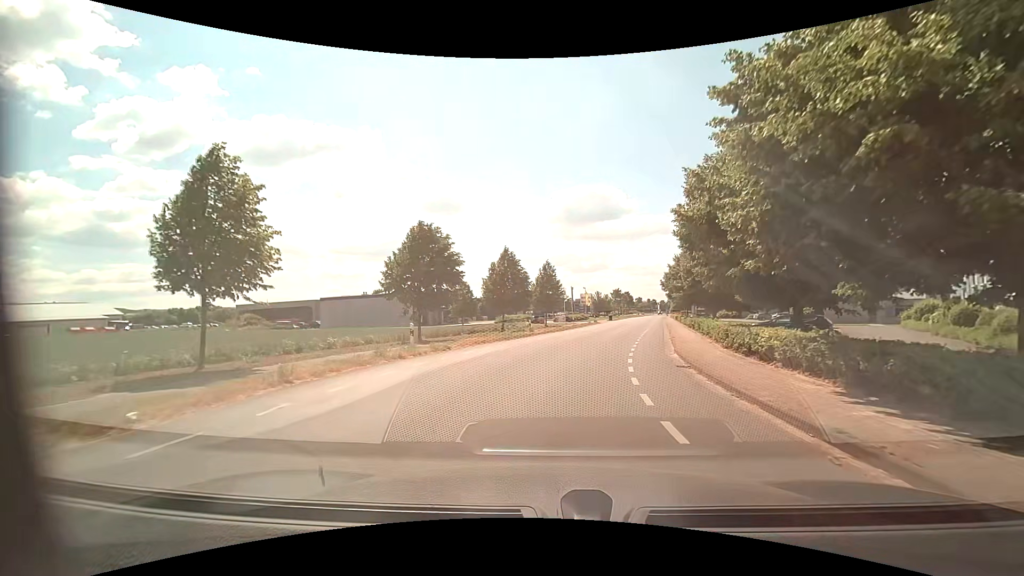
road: unclassified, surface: asphalt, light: Day
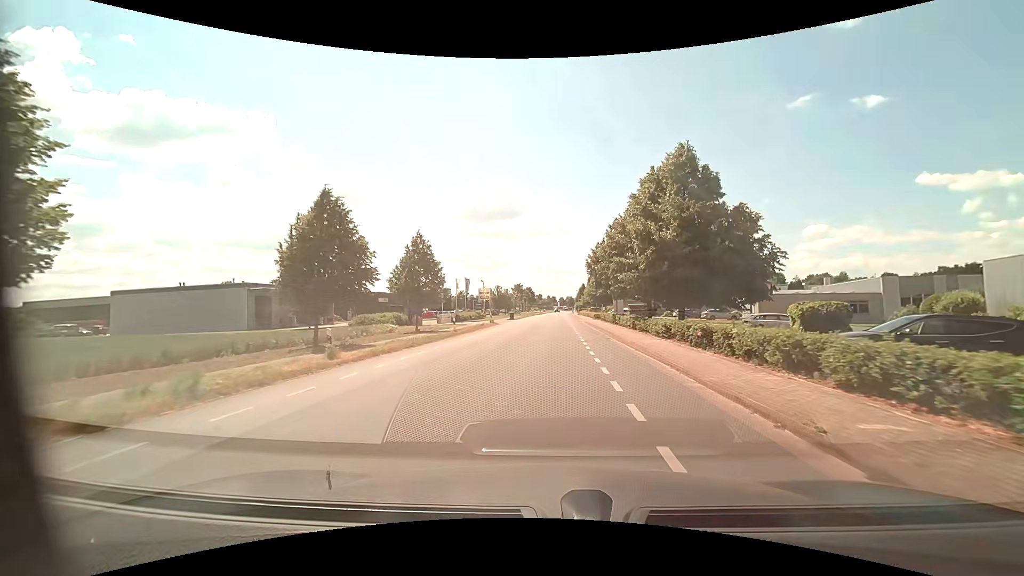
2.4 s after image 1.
(+1.9, +20.6) m; +11°
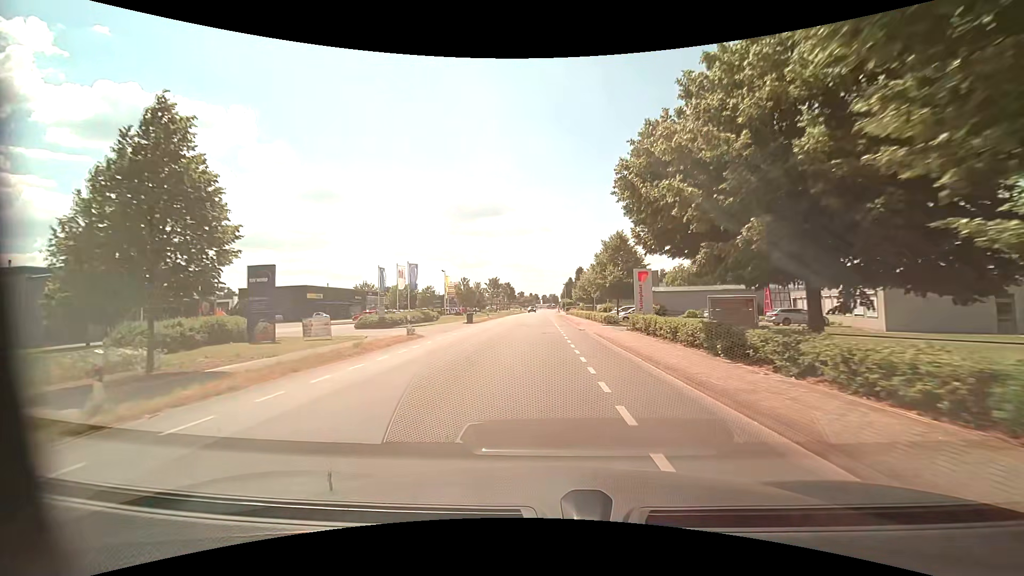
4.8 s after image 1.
(+0.6, +25.8) m; +2°
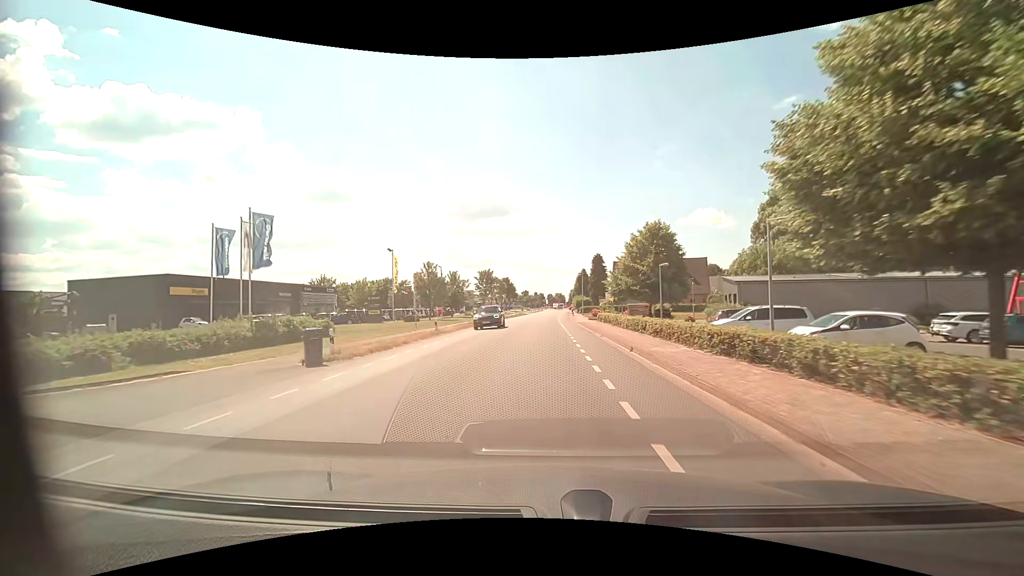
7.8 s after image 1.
(-0.1, +33.3) m; 0°
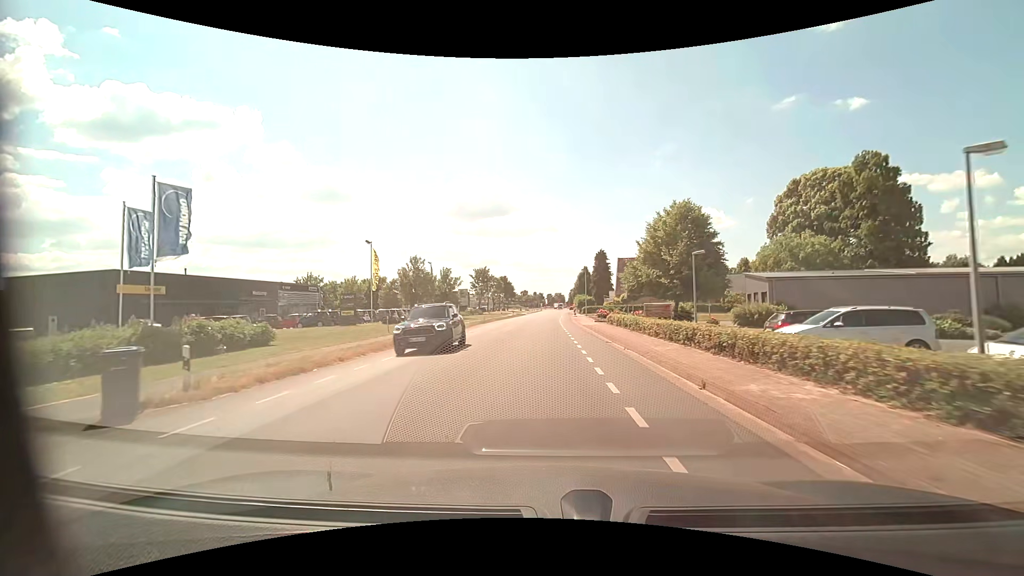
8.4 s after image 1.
(0.0, +6.7) m; 0°
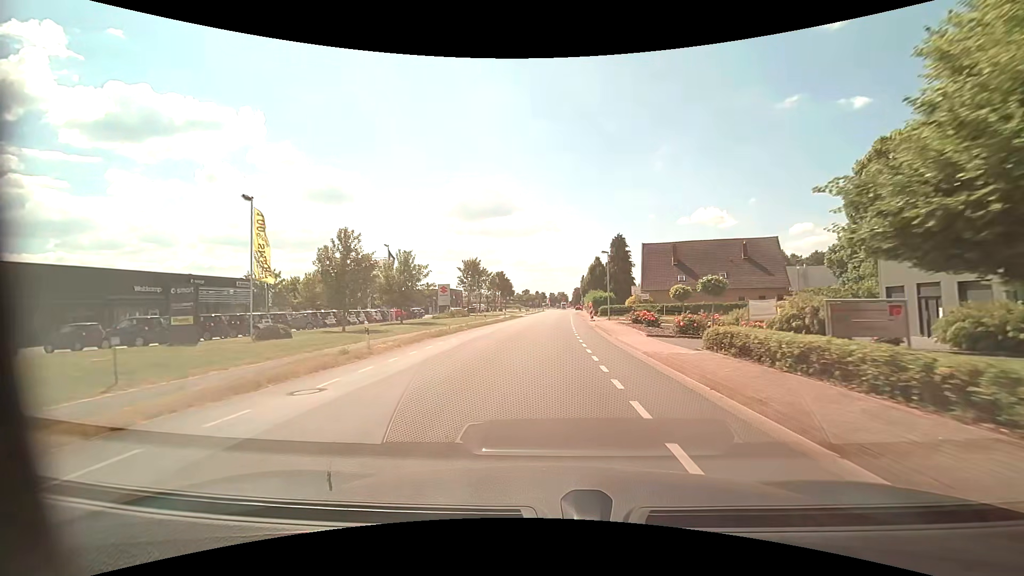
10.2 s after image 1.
(-0.1, +20.5) m; 0°
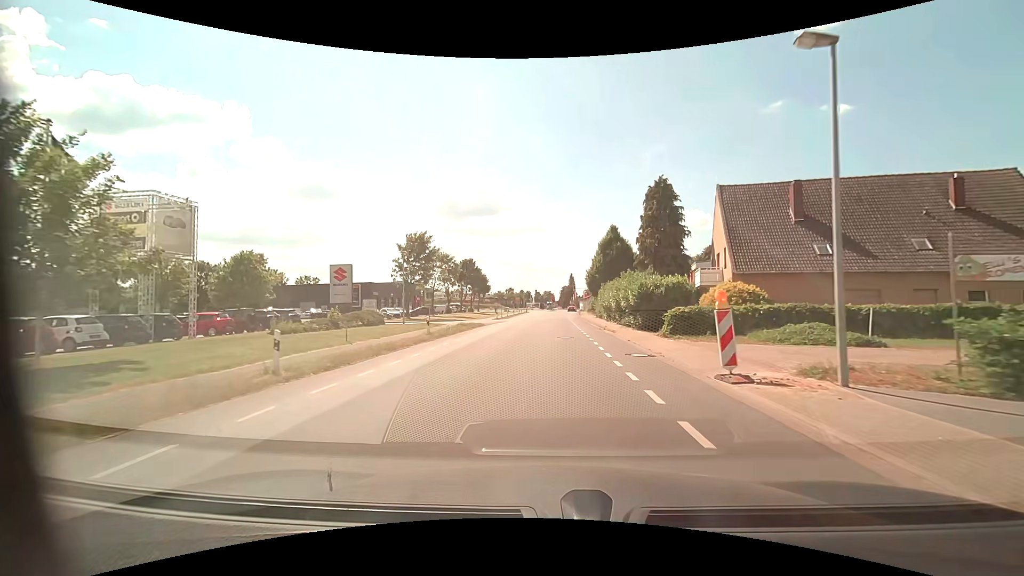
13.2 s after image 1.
(+0.3, +34.6) m; +1°
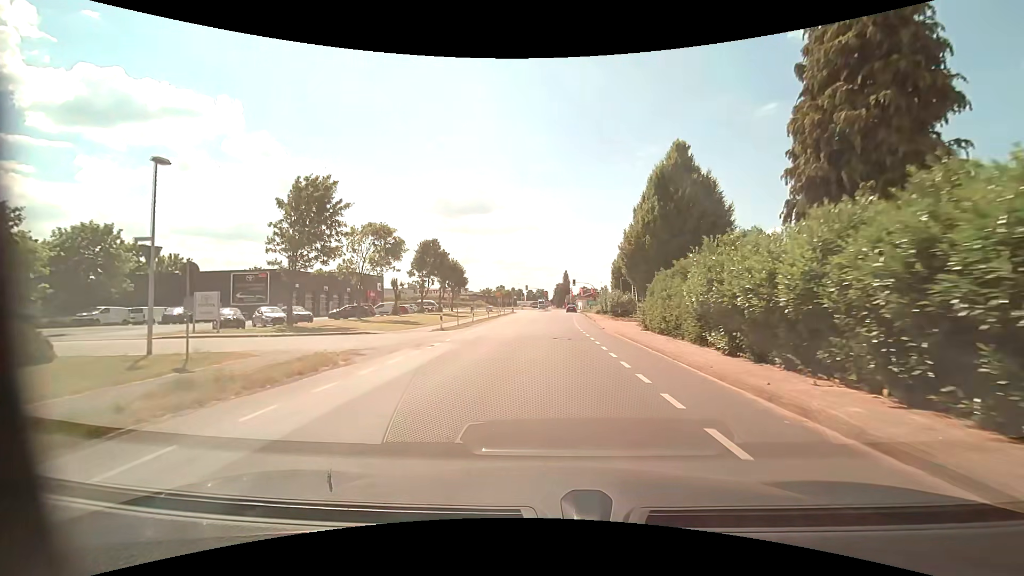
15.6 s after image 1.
(+0.3, +27.4) m; +1°
(0, +10) (0, +20) (0, +30) (+1, +40) (+2, +50) (+2, +60) (+3, +70) (+3, +80) (+4, +90) (+5, +100) m
